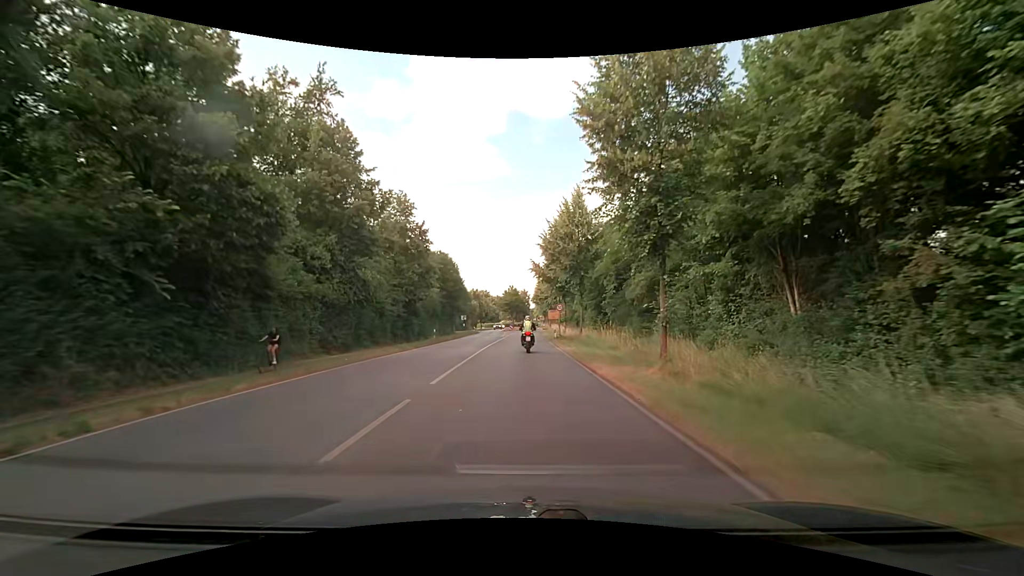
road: primary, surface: asphalt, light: Day
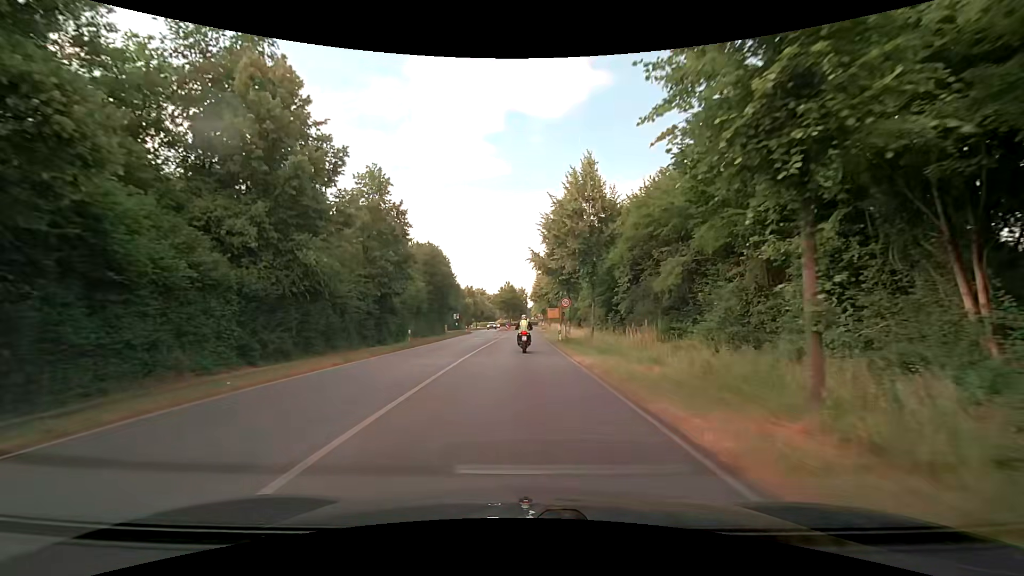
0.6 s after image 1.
(+0.1, +7.7) m; +1°
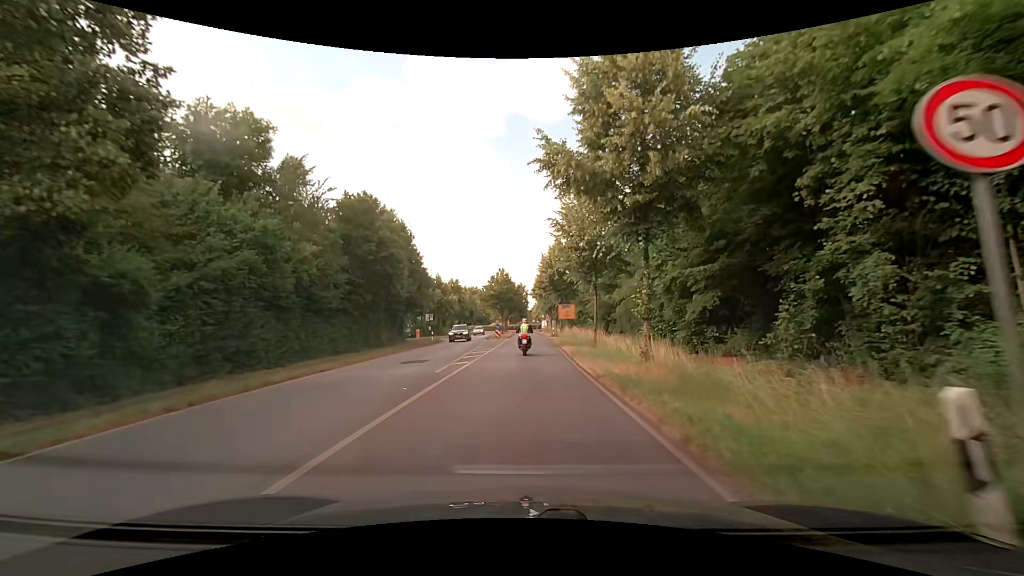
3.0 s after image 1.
(-0.2, +28.6) m; -1°
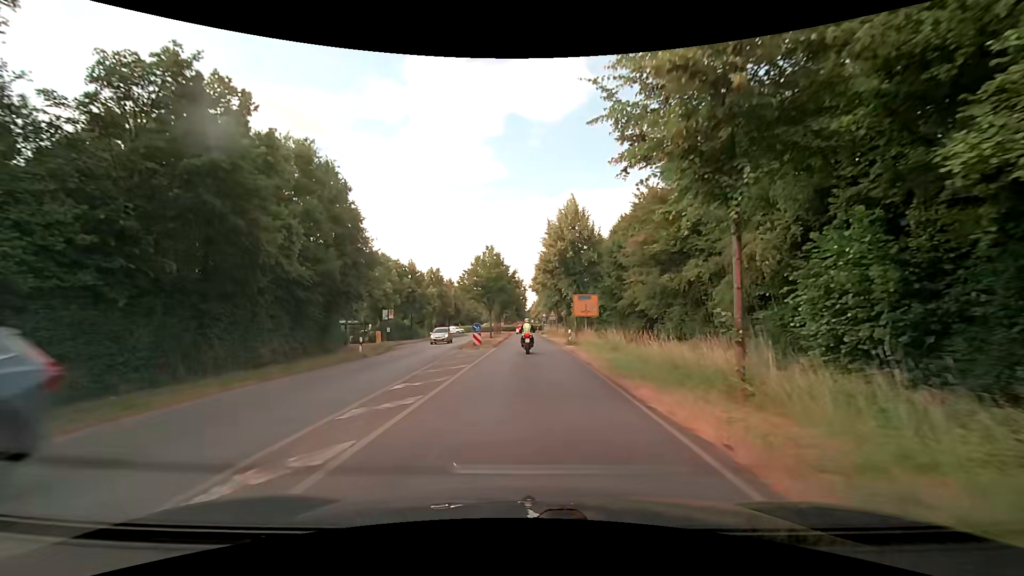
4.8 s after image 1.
(+0.1, +20.8) m; +1°
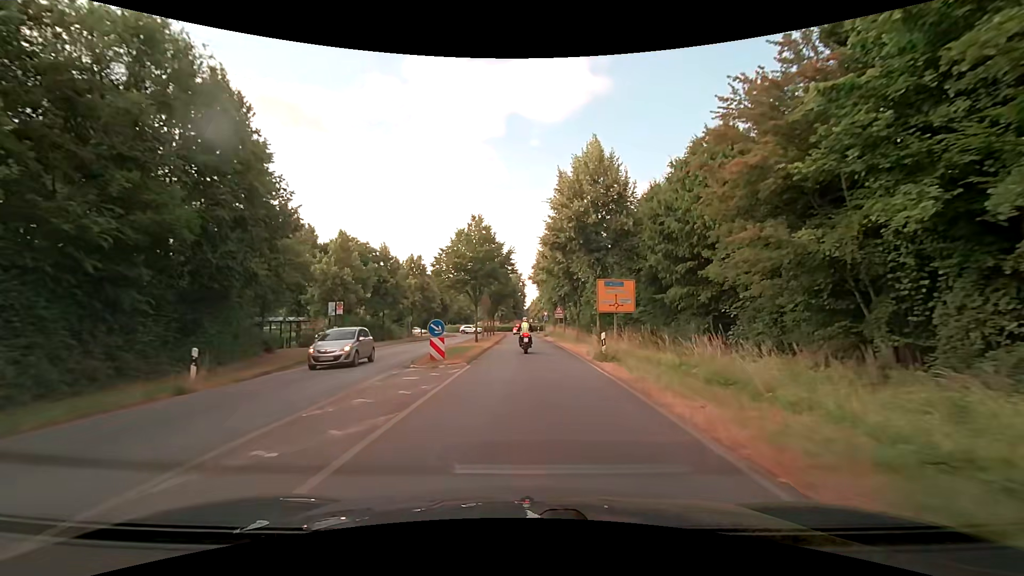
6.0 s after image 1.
(0.0, +13.9) m; 0°
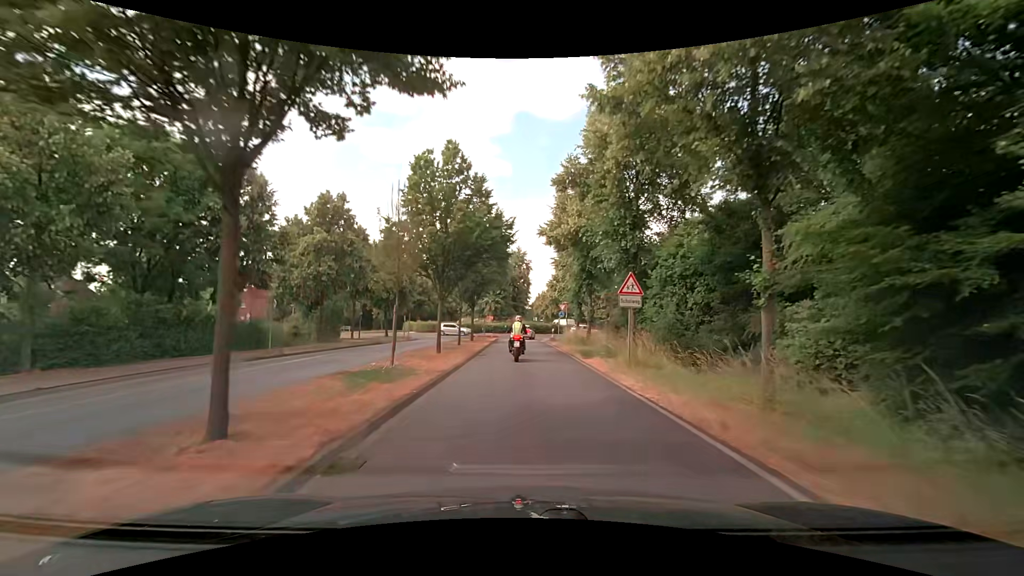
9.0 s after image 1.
(-0.2, +31.3) m; 0°
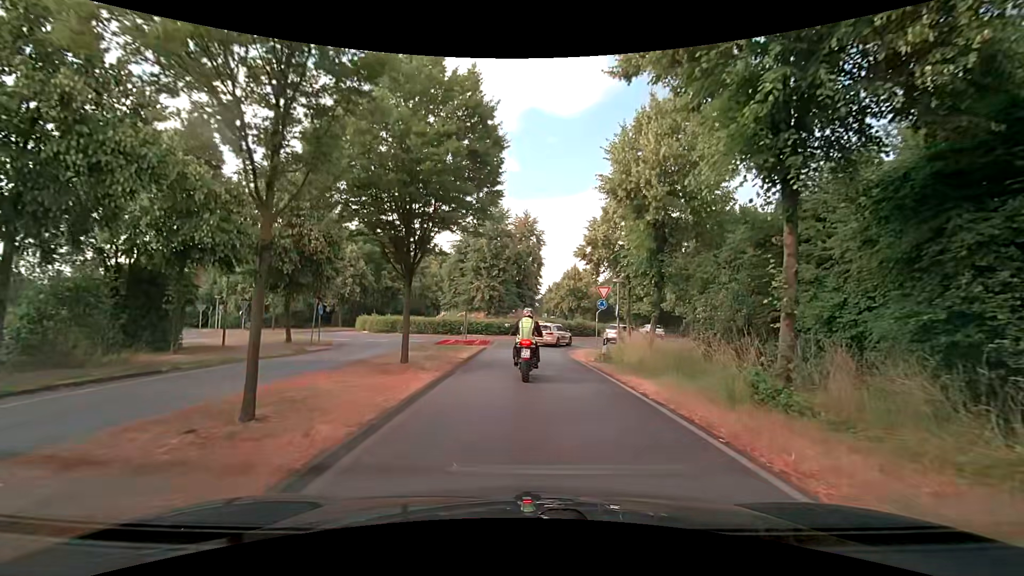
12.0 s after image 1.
(-0.5, +23.3) m; -2°
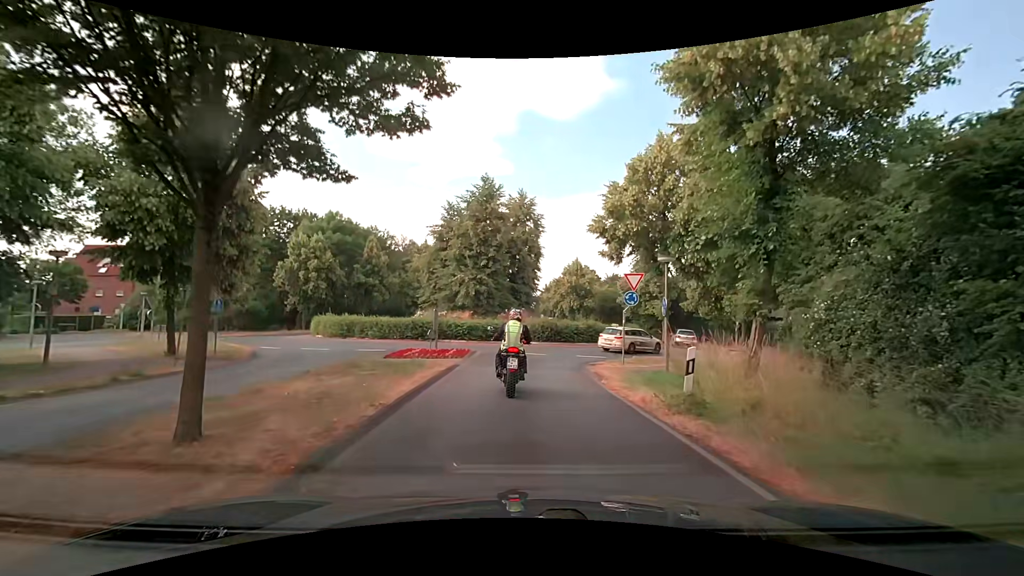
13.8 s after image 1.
(+0.1, +9.3) m; +1°
(0, +10) (0, +20) (+5, +29) (+11, +36) (+14, +46) (+11, +55) (+5, +63) (+1, +72) (-1, +82) (-1, +92) m
